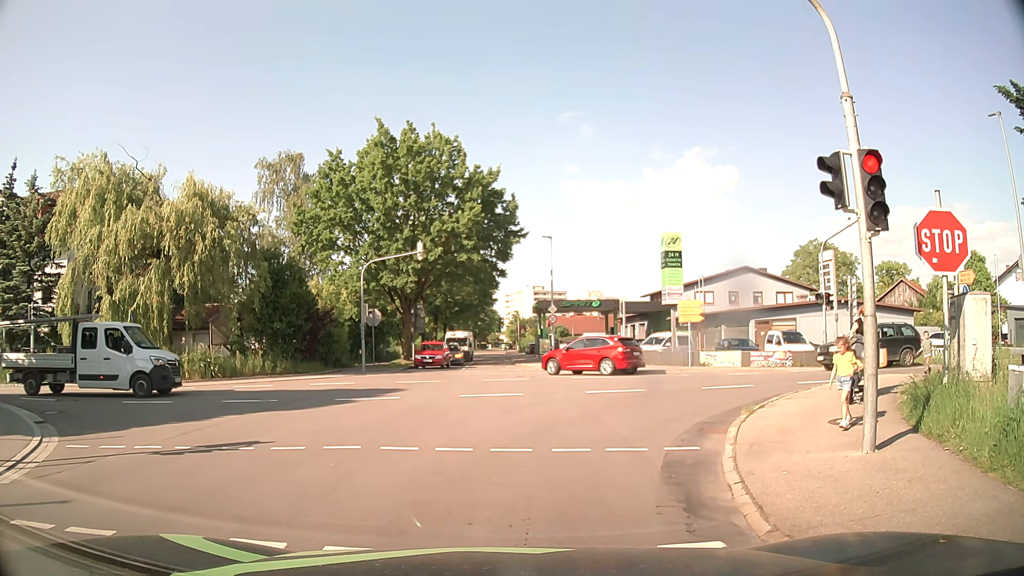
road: tertiary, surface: asphalt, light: Day
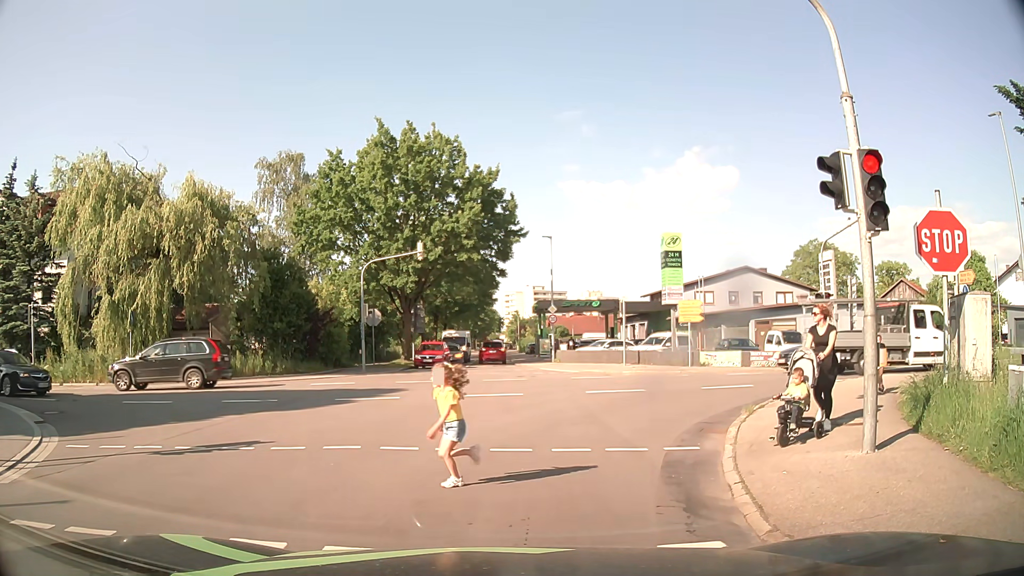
(0.0, 0.0) m; 0°
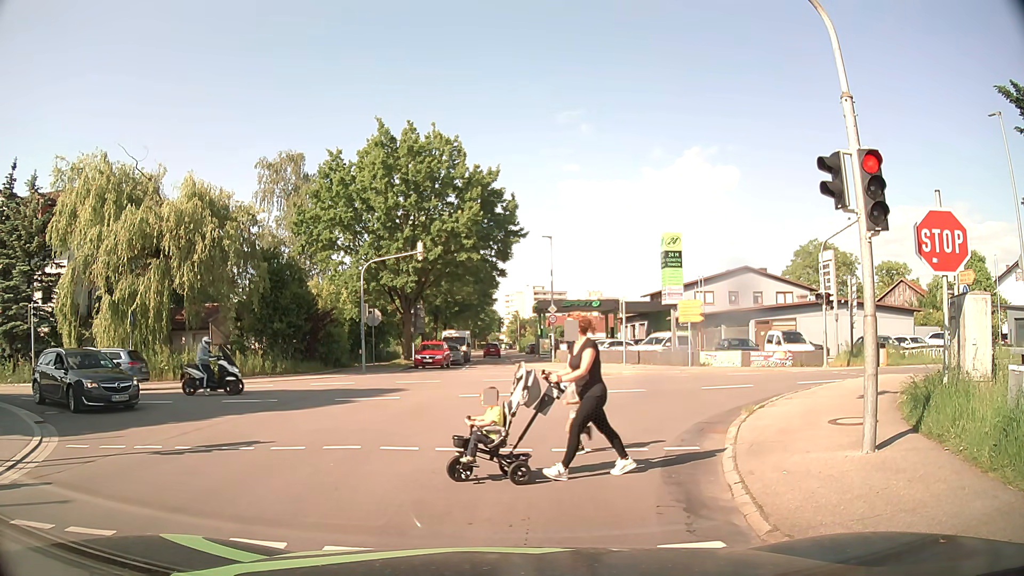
(0.0, 0.0) m; 0°
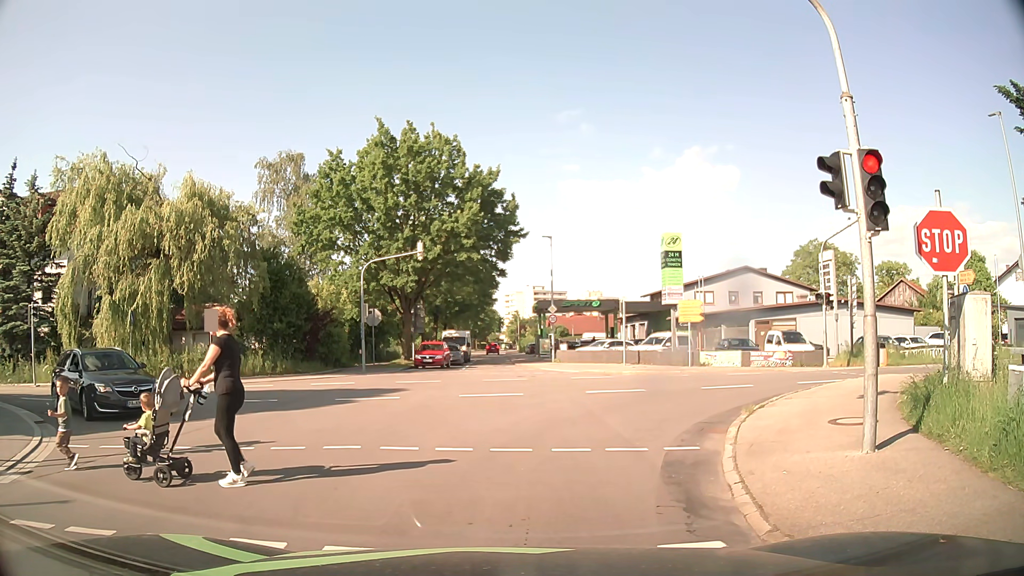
(0.0, 0.0) m; 0°
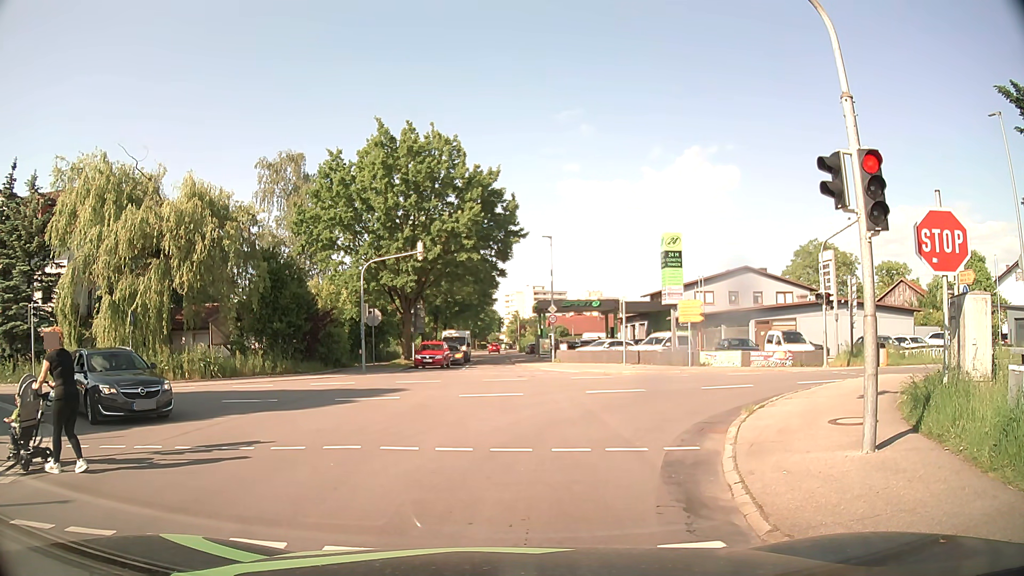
(0.0, 0.0) m; 0°
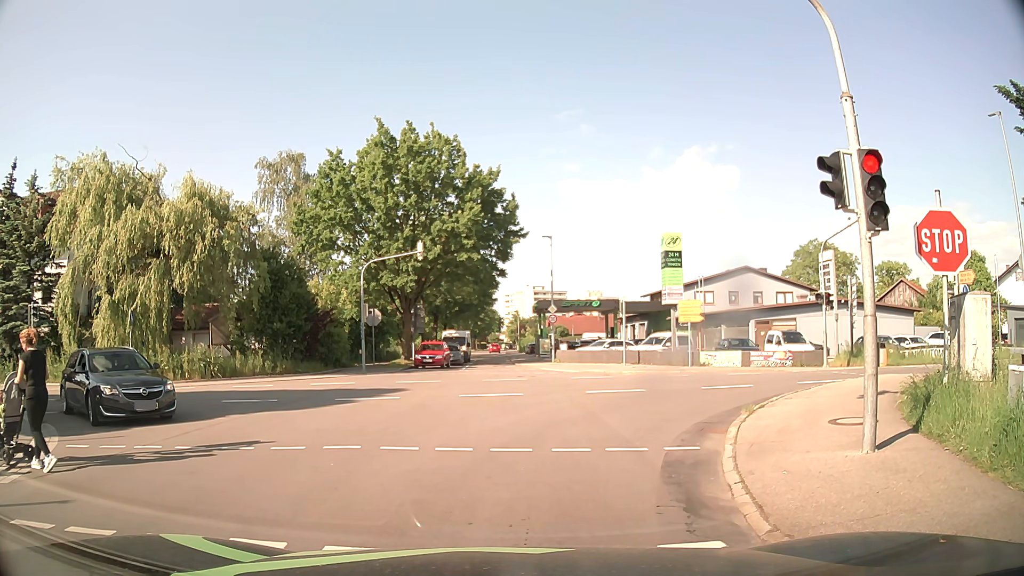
(0.0, 0.0) m; 0°
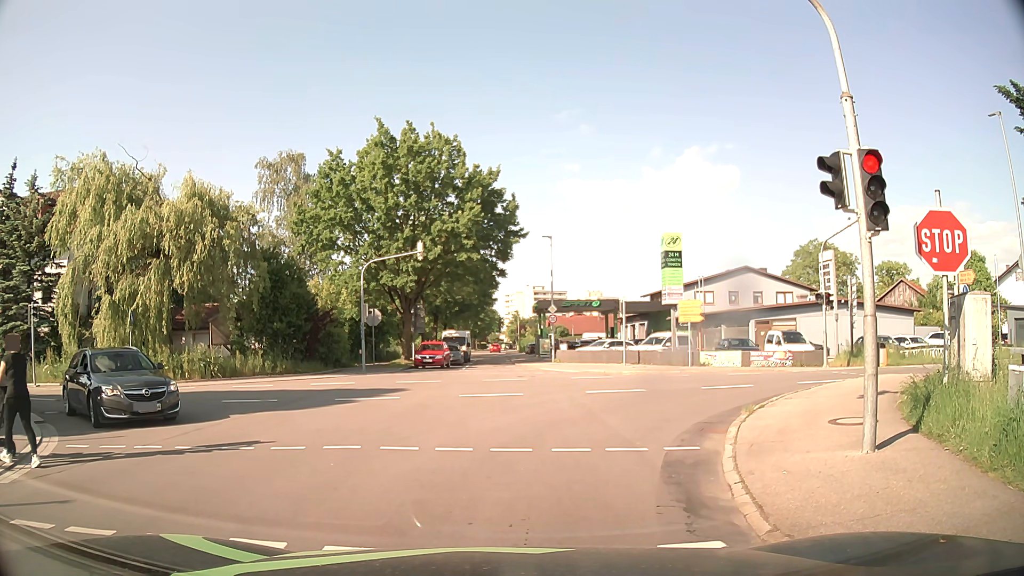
(0.0, 0.0) m; 0°
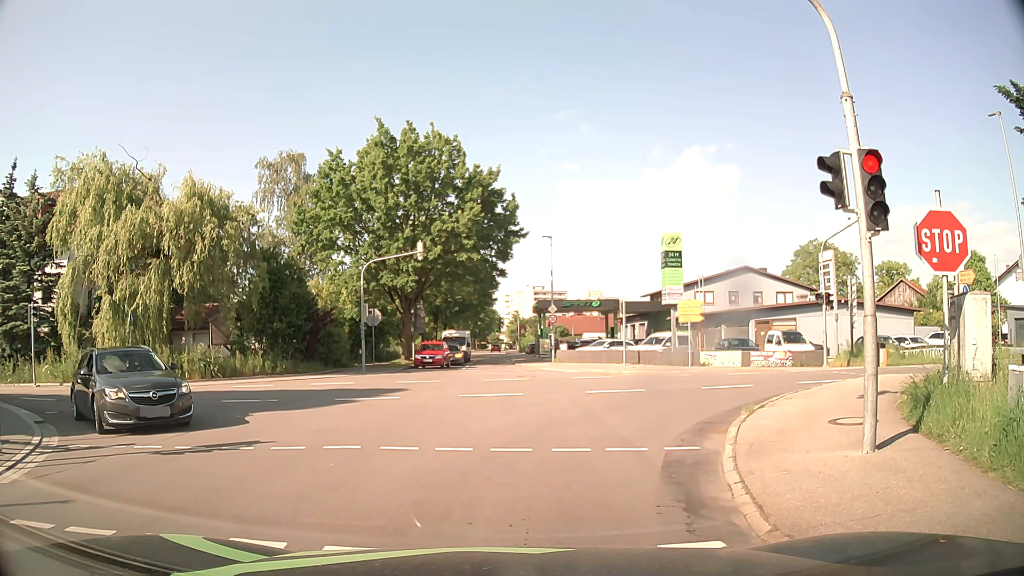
(0.0, 0.0) m; 0°
